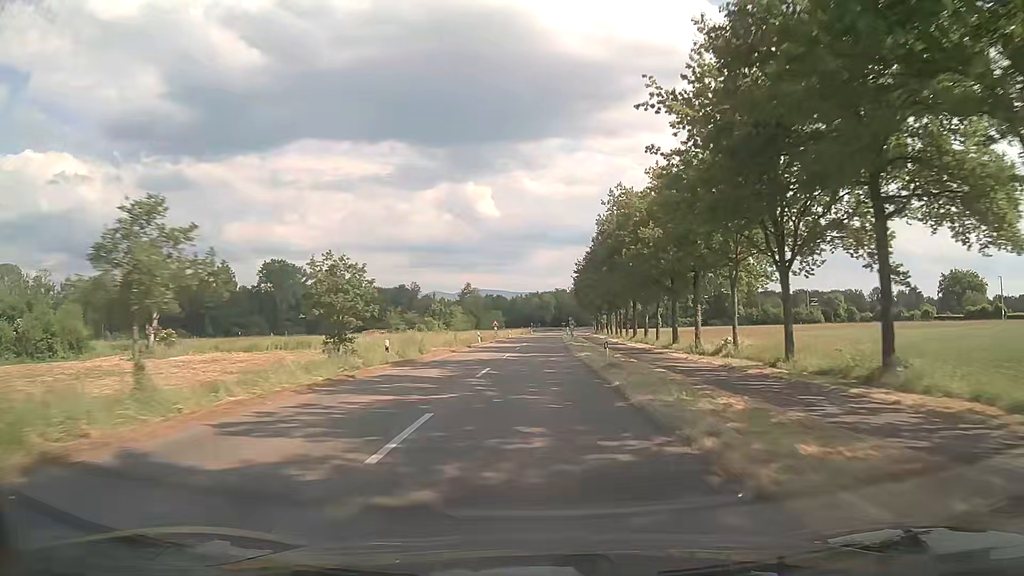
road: secondary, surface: asphalt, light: Day
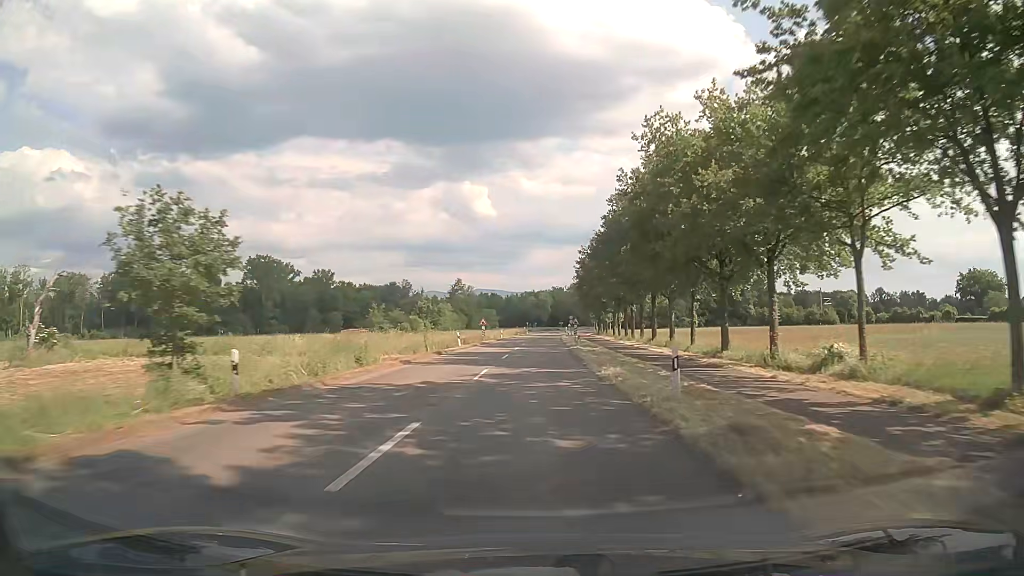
(+0.1, +13.2) m; +1°
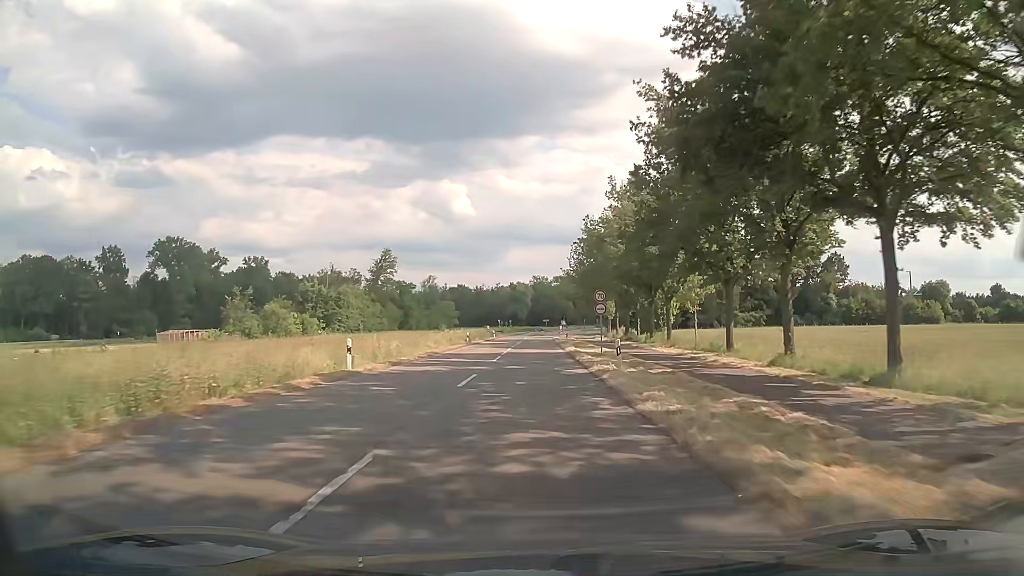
(+1.0, +62.0) m; +2°
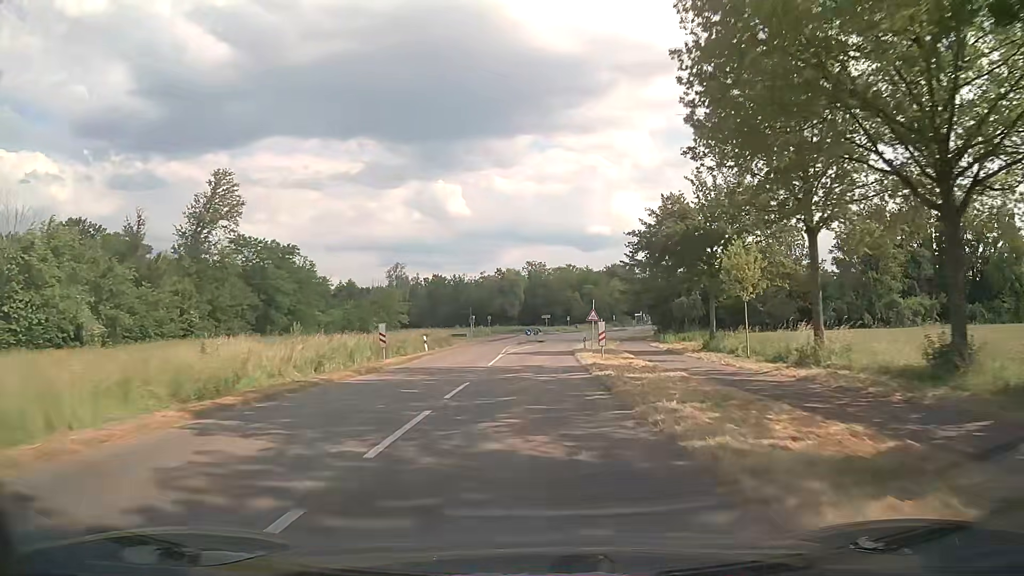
(+0.4, +55.9) m; 0°
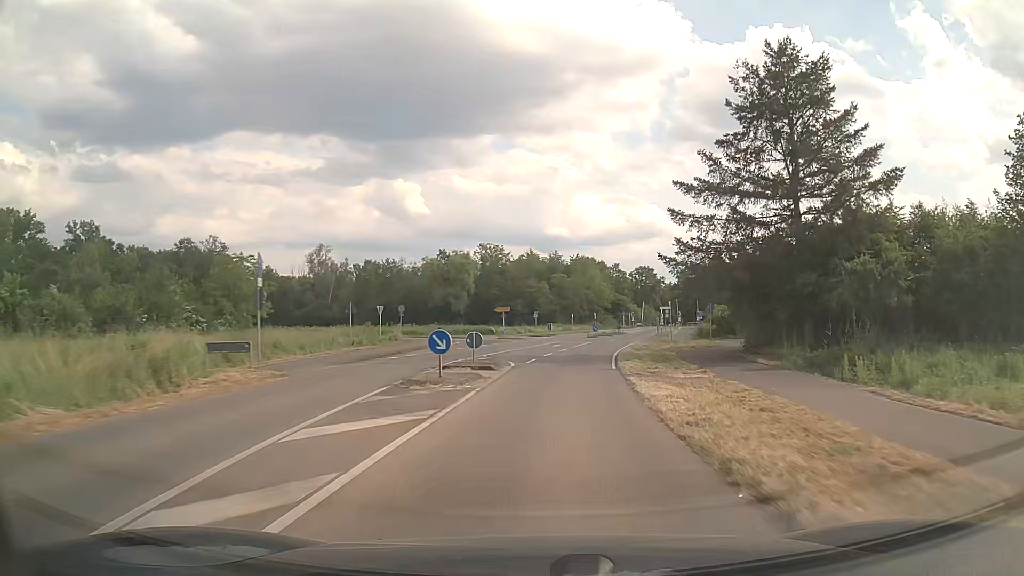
(+0.8, +41.1) m; +4°
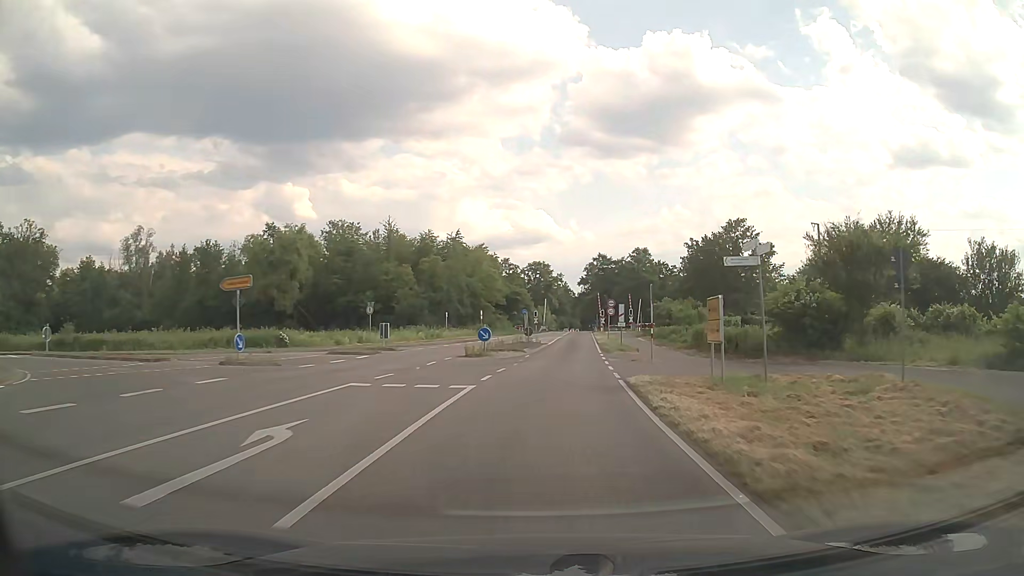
(+3.2, +39.7) m; +10°
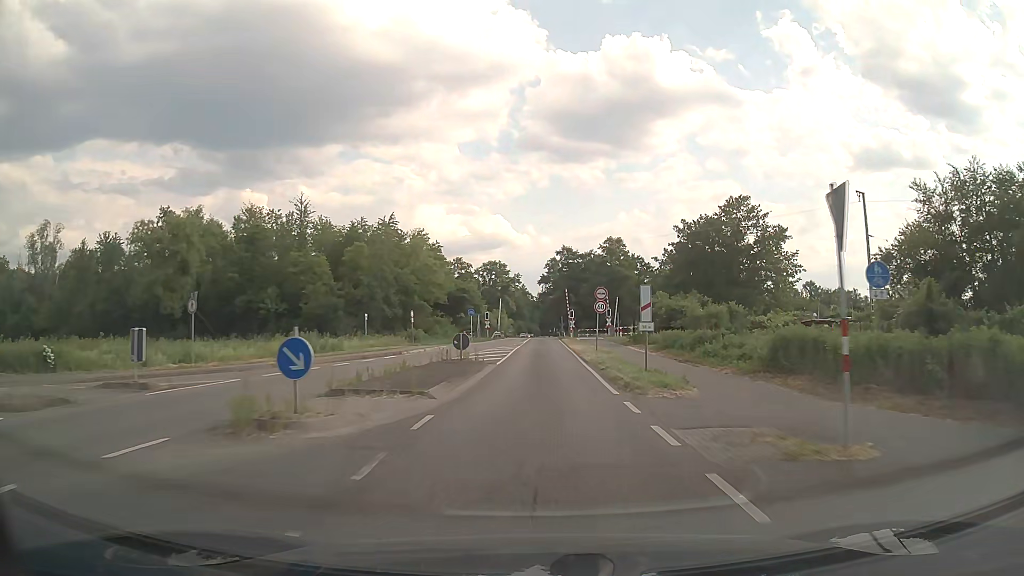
(+0.6, +19.4) m; +3°
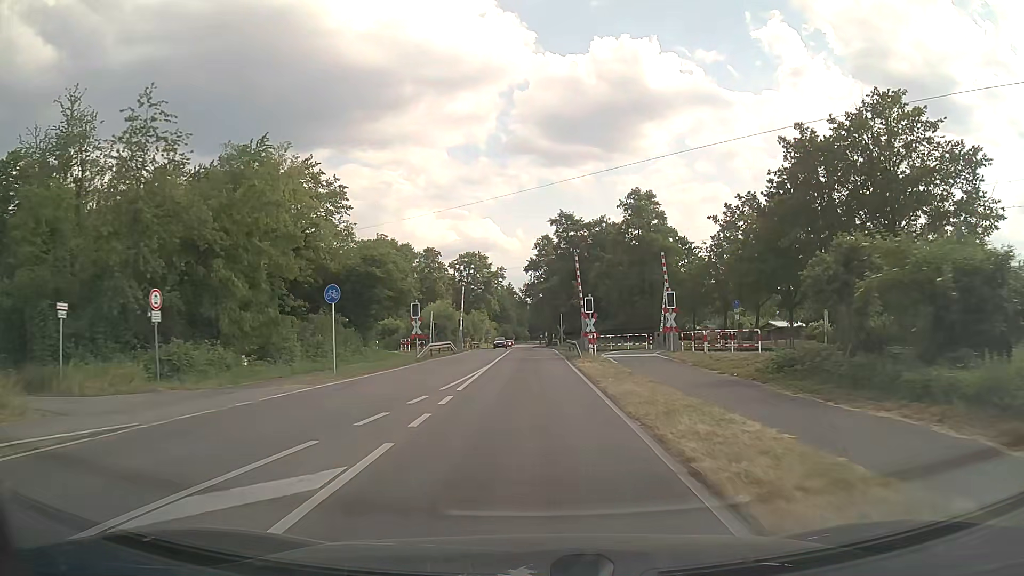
(+0.7, +37.4) m; +1°
(0, +10) (0, +20) (0, +30) (0, +40) (0, +50) (-1, +60) (-1, +70) (-1, +80) (-1, +90) (-2, +100) m
